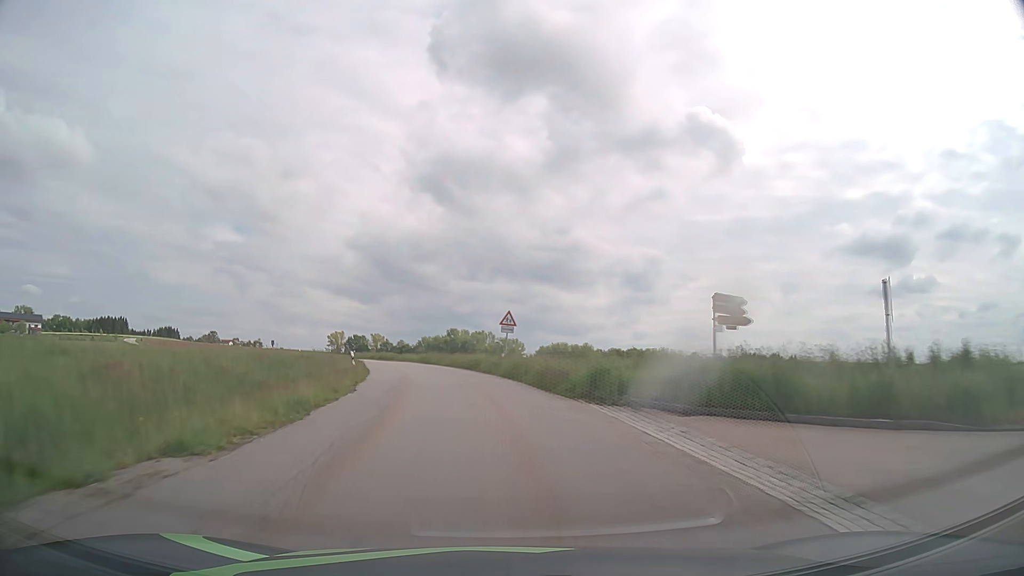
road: tertiary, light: Day
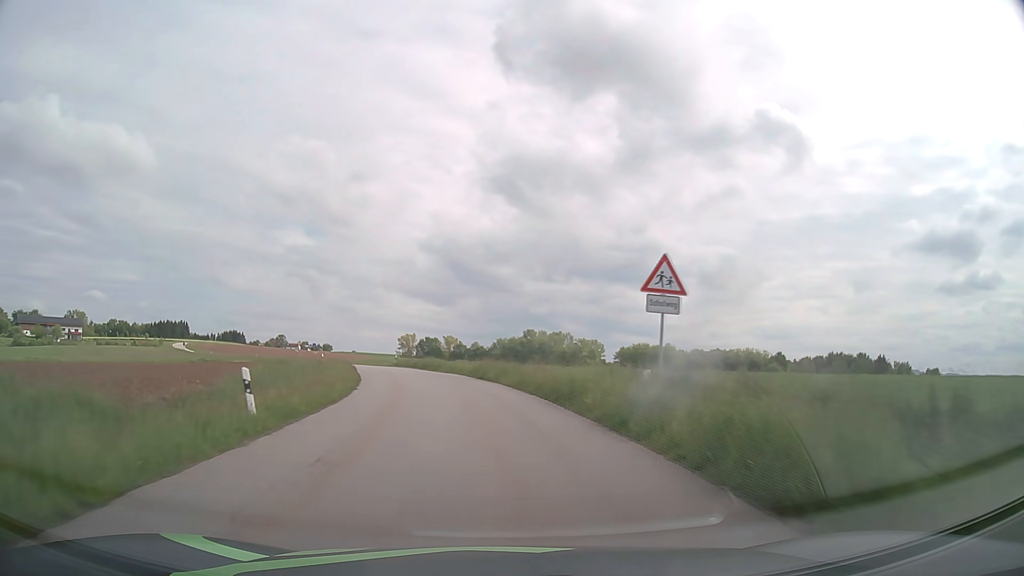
(-1.2, +20.7) m; -6°
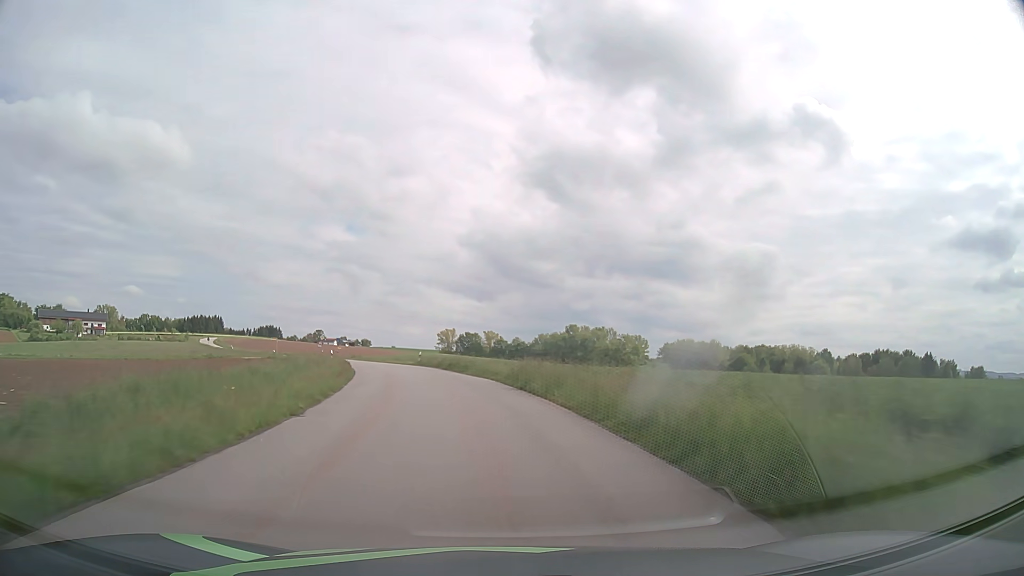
(-0.3, +10.5) m; -3°
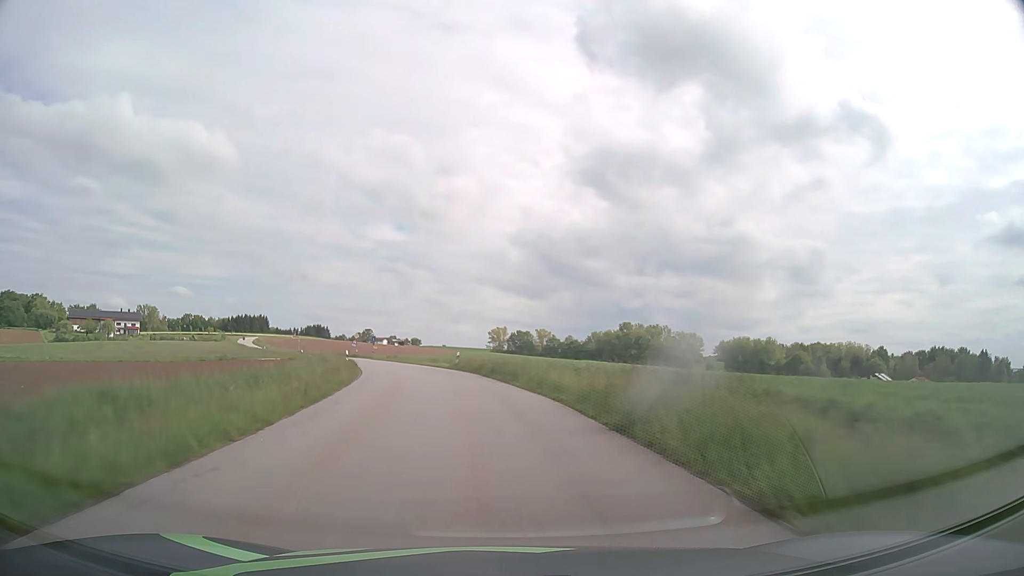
(-0.4, +10.6) m; -4°
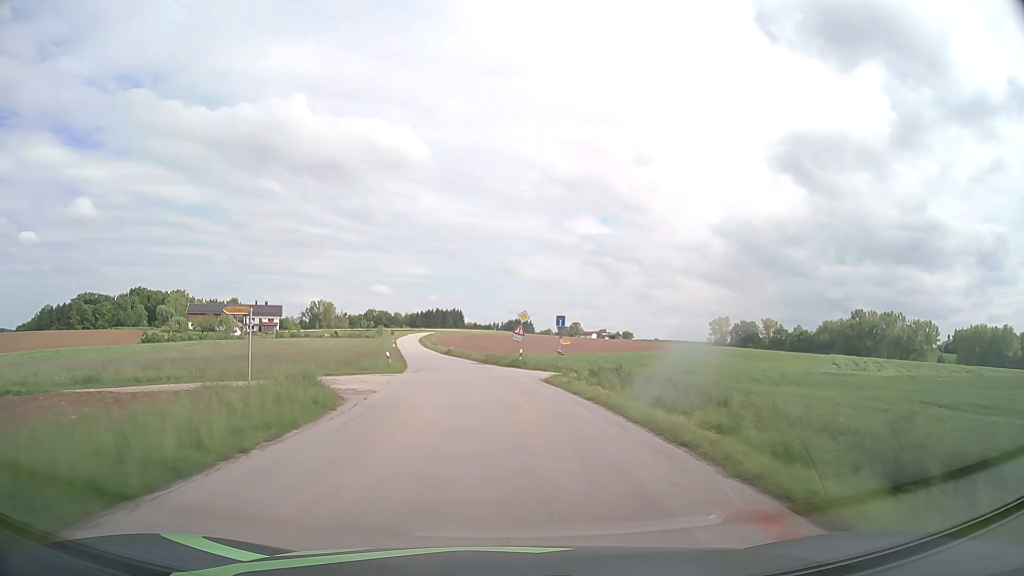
(-9.0, +53.3) m; -17°
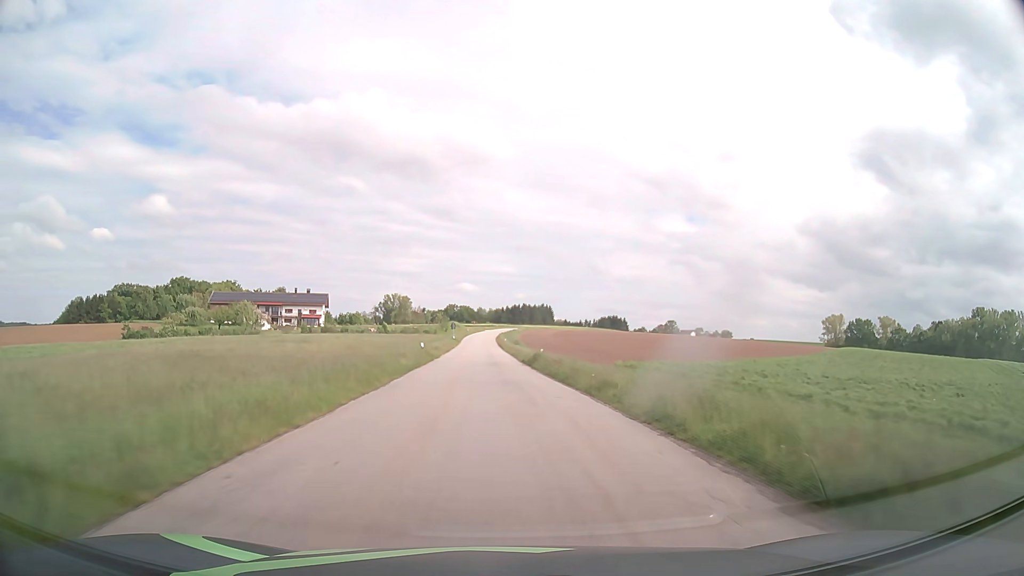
(-3.9, +44.3) m; -8°
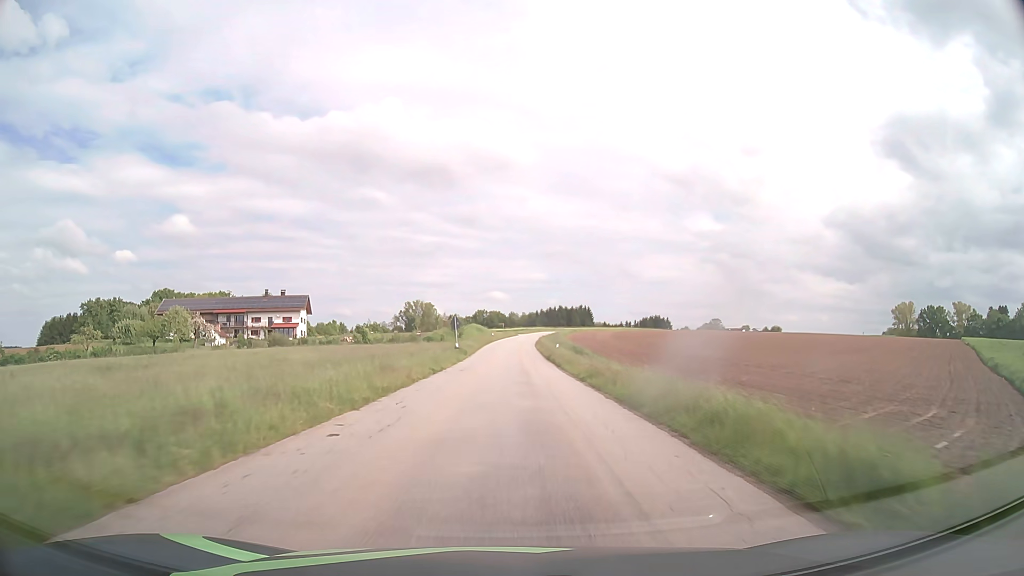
(-1.3, +45.0) m; -3°
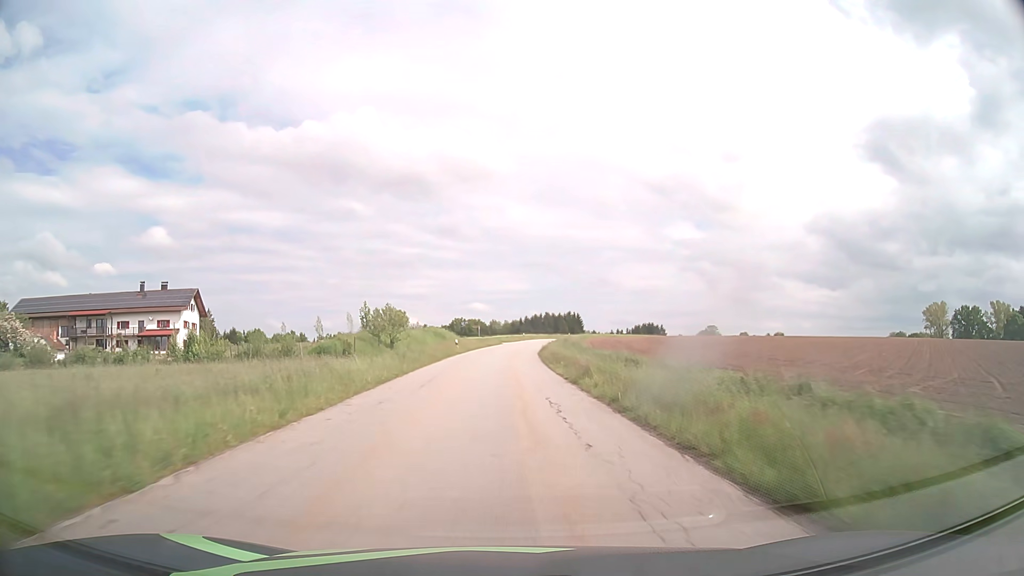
(+0.4, +45.0) m; +2°
(0, +10) (0, +20) (0, +30) (0, +40) (+1, +50) (+1, +60) (+2, +70) (+3, +80) (+5, +90) (+6, +100) m
